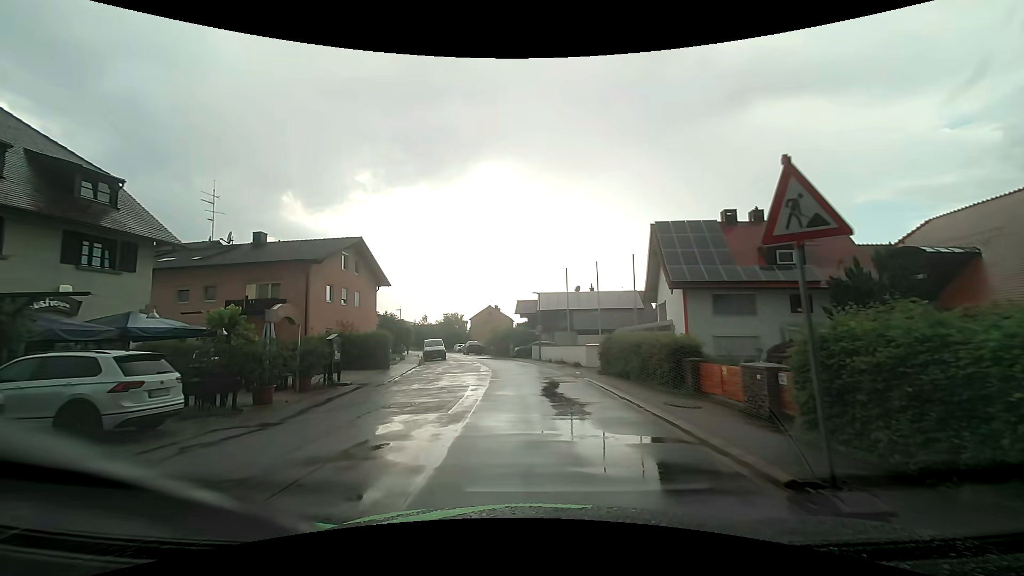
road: residential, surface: asphalt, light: Day
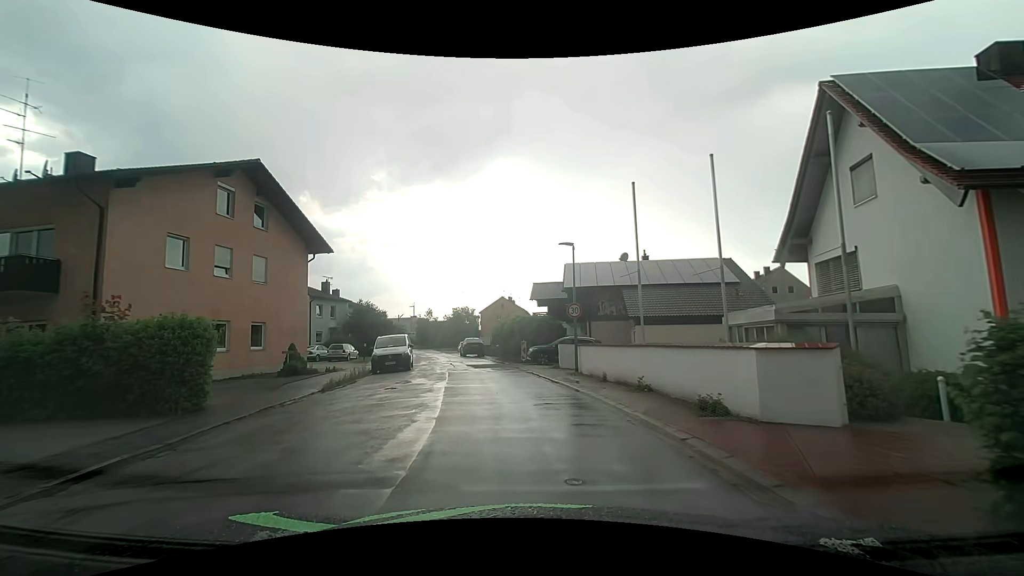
(-0.1, +18.3) m; -1°
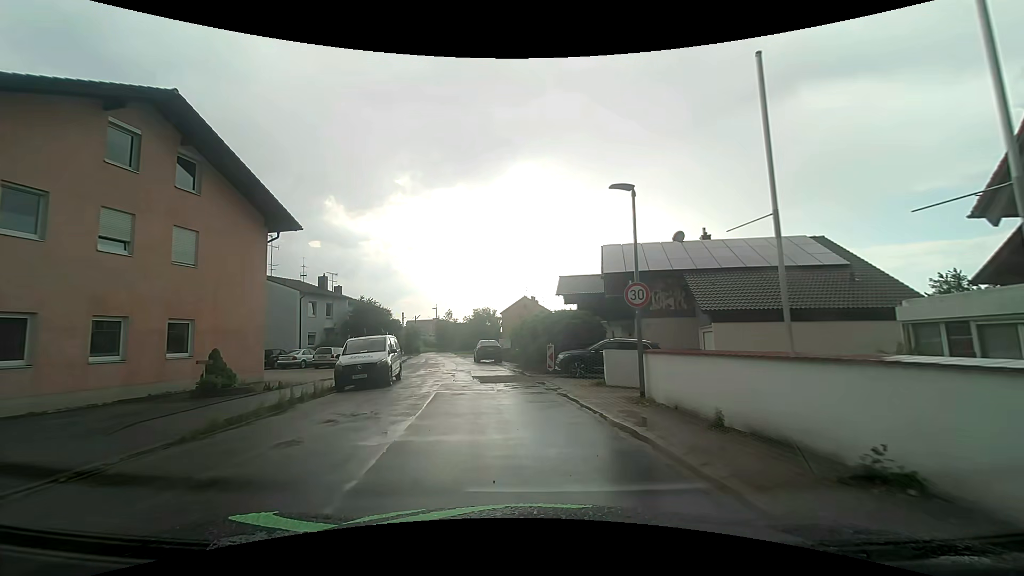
(-0.2, +7.6) m; -3°
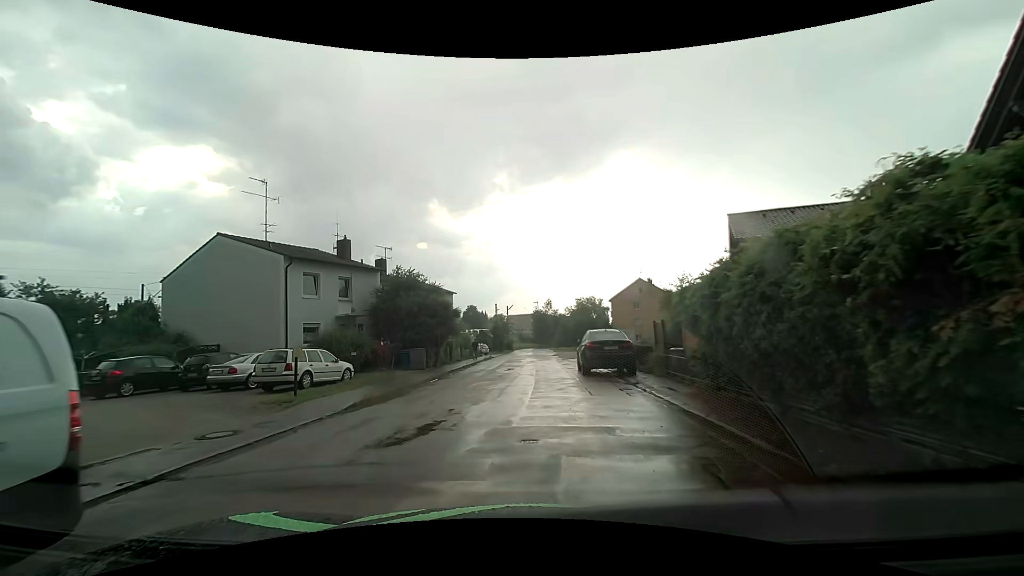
(-1.8, +19.4) m; -11°
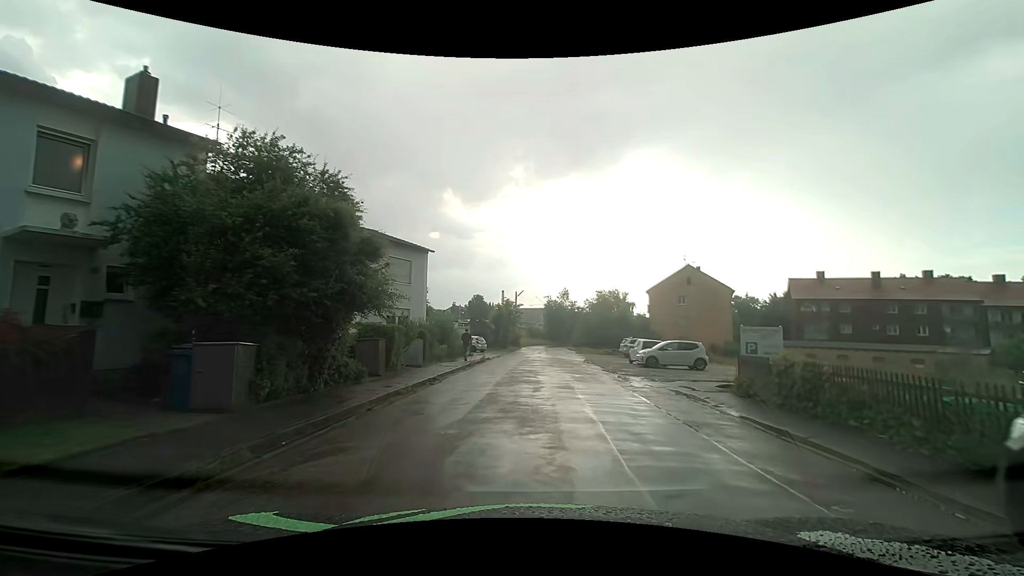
(-1.2, +19.1) m; -3°
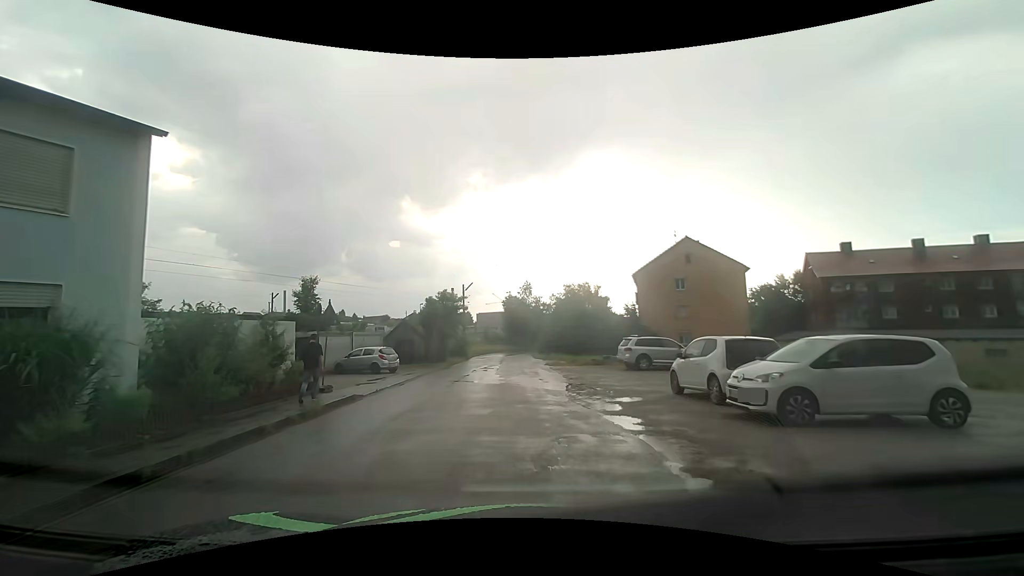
(+1.6, +18.2) m; +5°
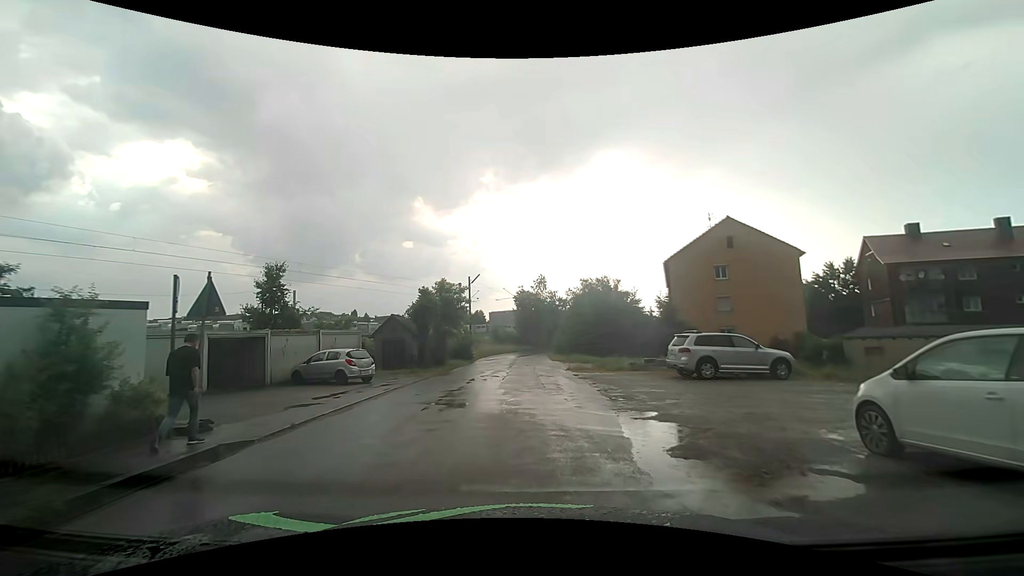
(-0.1, +7.1) m; -2°
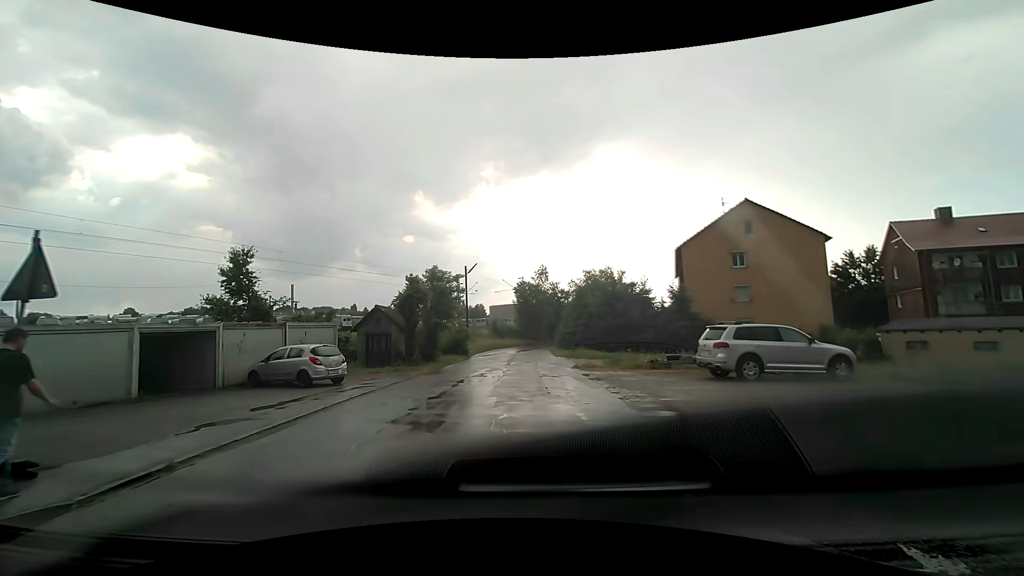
(0.0, +3.5) m; 0°
(0, +10) (0, +20) (-1, +30) (-1, +40) (0, +50) (+2, +60) (+7, +69) (+13, +76) (+21, +81) (+31, +80) m
